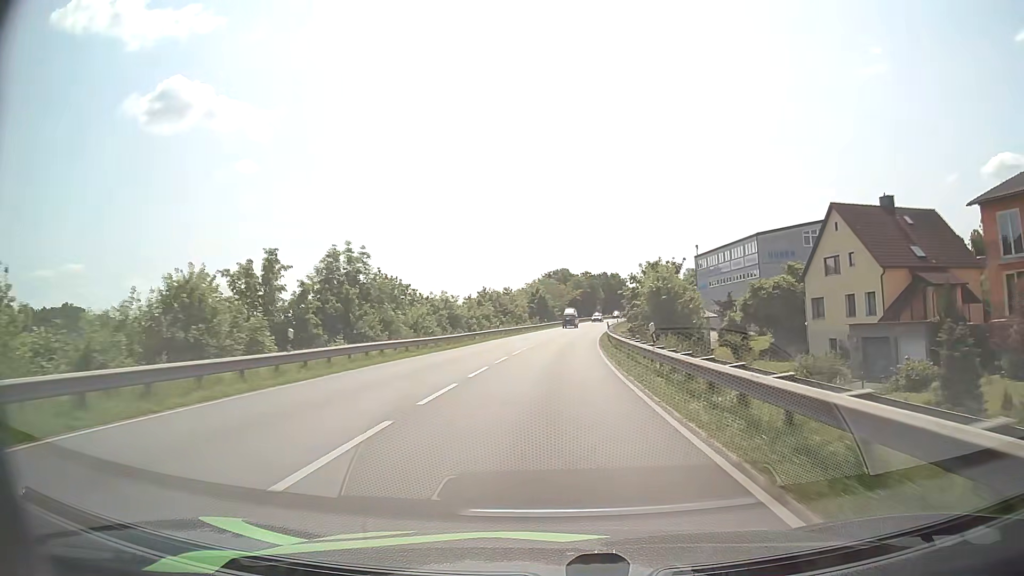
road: primary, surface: asphalt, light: Day
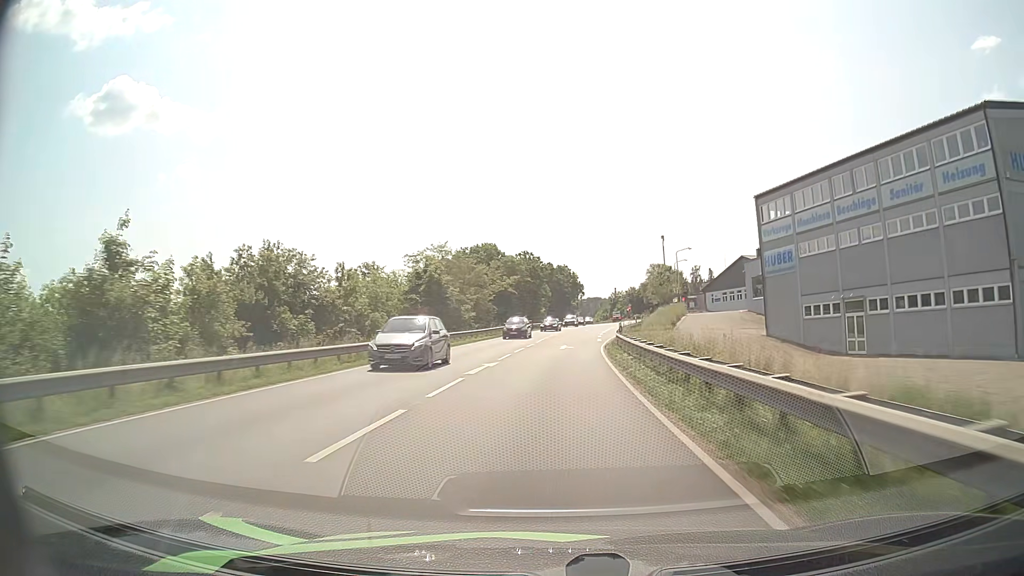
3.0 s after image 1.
(+2.9, +58.5) m; +6°
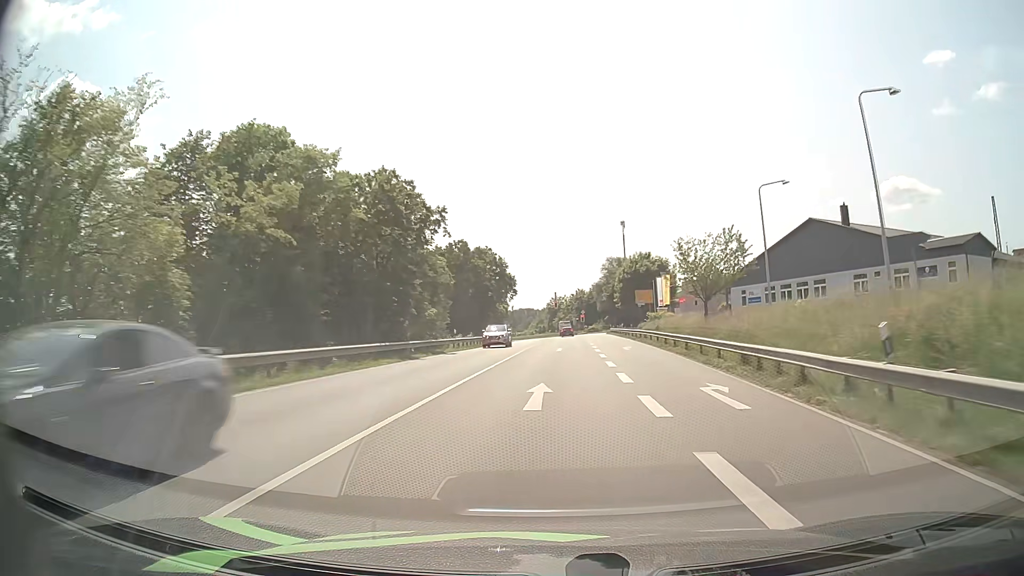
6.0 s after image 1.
(+2.7, +58.5) m; +6°
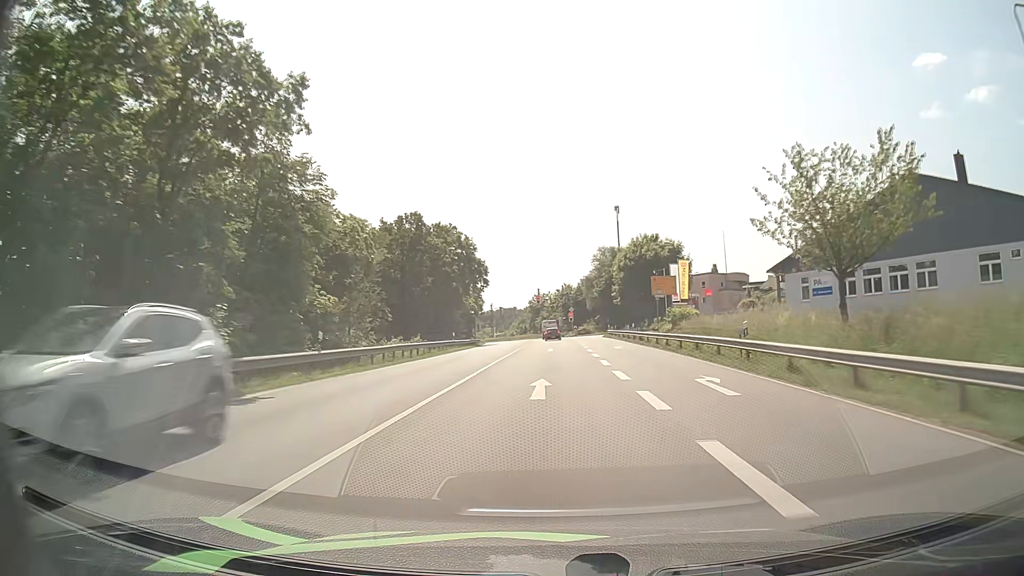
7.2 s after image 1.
(+0.4, +23.4) m; +1°
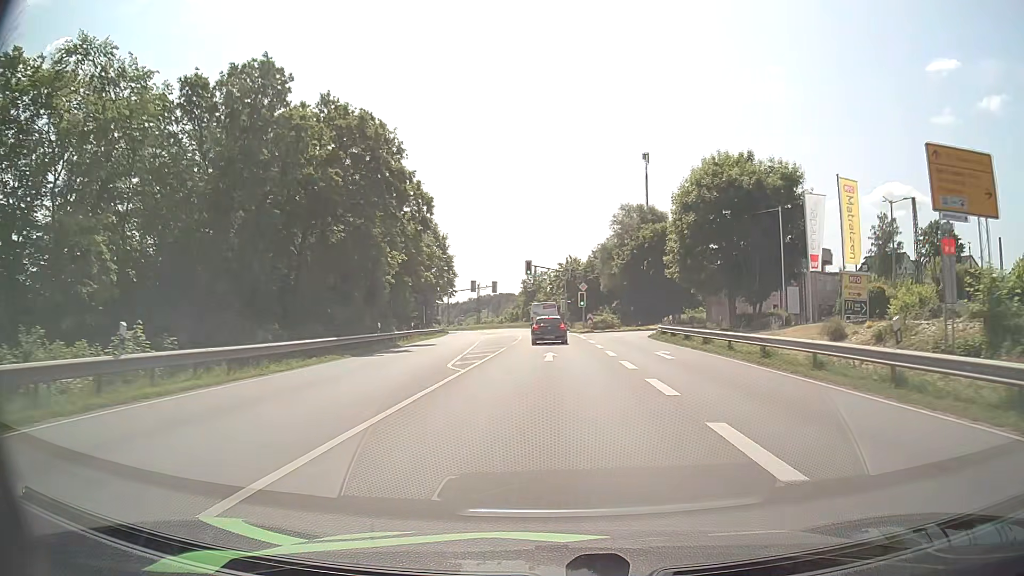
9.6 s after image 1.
(+0.4, +40.5) m; 0°
(0, +10) (0, +20) (0, +30) (0, +40) (0, +50) (0, +60) (-1, +70) (-2, +80) (-3, +90) (-4, +100) m
